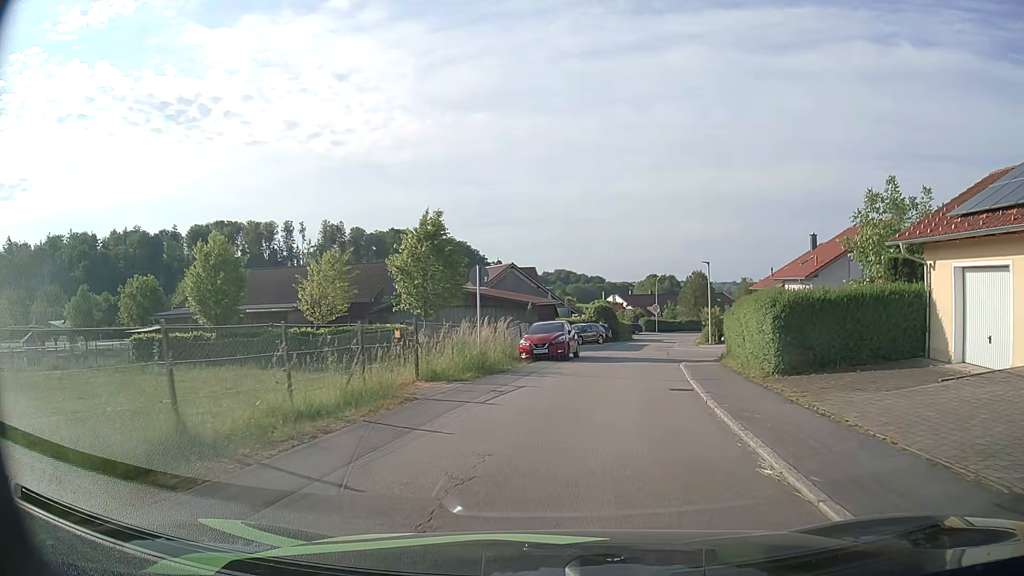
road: residential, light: Day
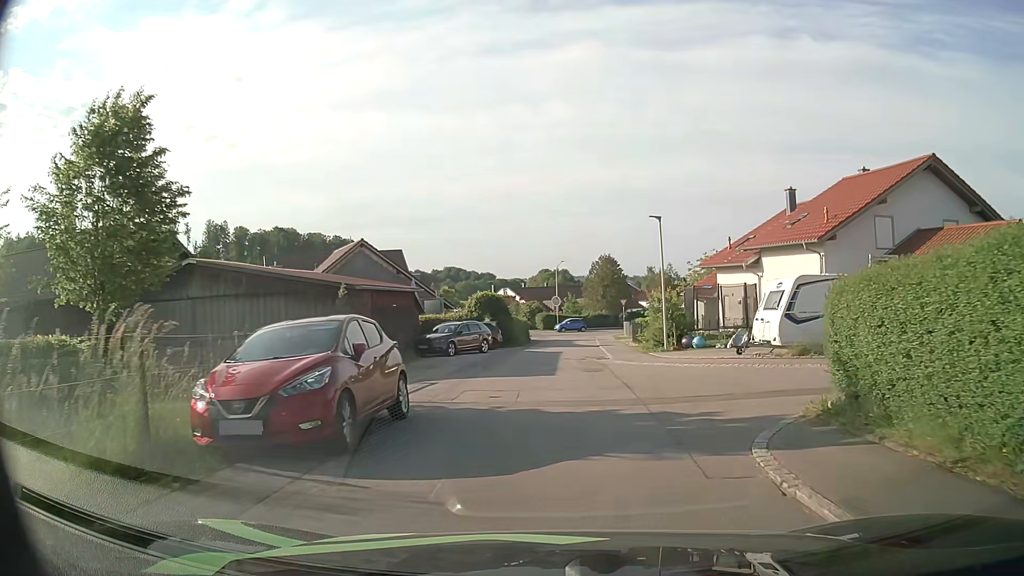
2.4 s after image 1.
(+1.6, +17.0) m; +10°
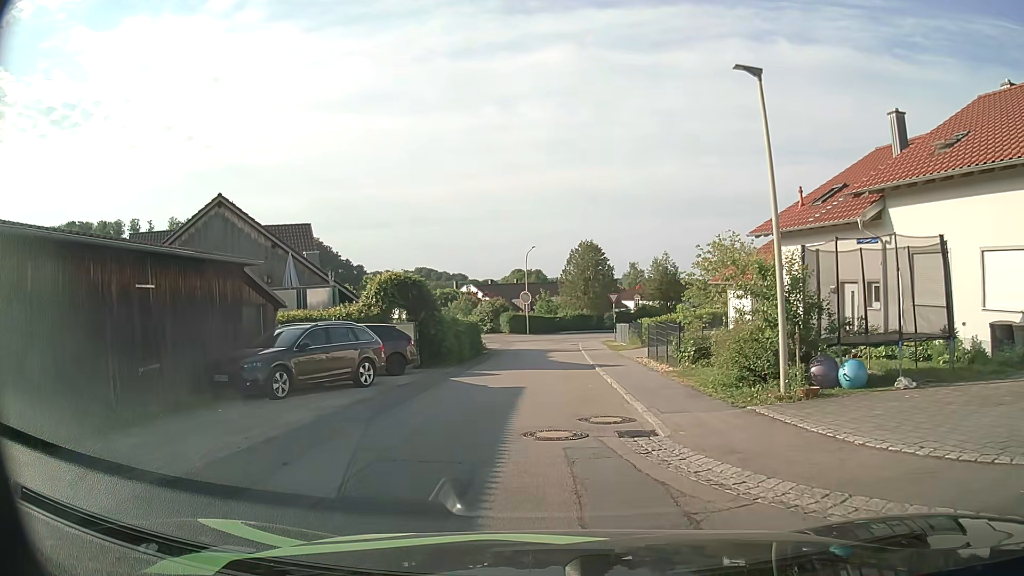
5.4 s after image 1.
(+0.5, +15.9) m; +2°
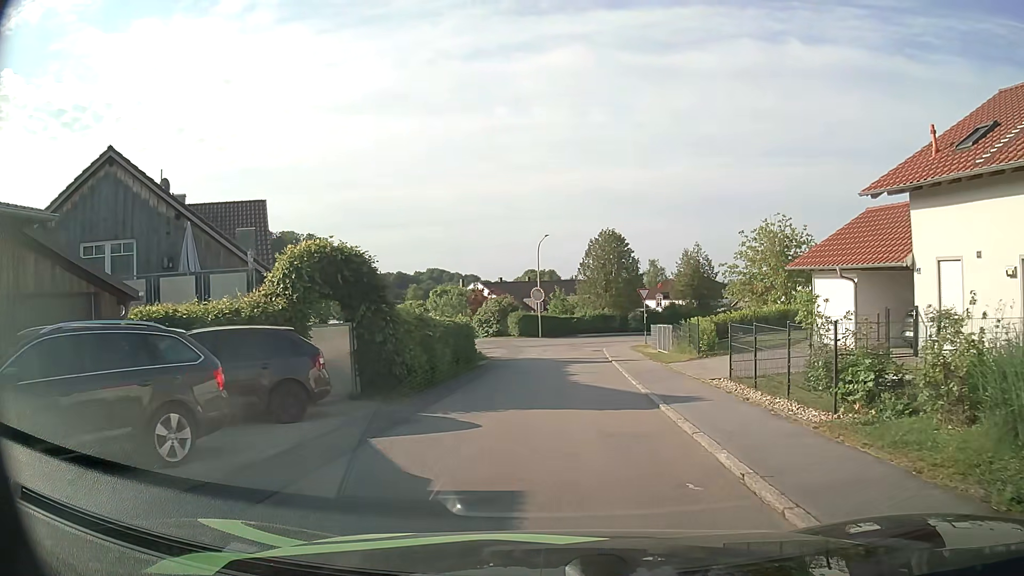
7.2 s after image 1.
(-0.2, +8.9) m; -1°
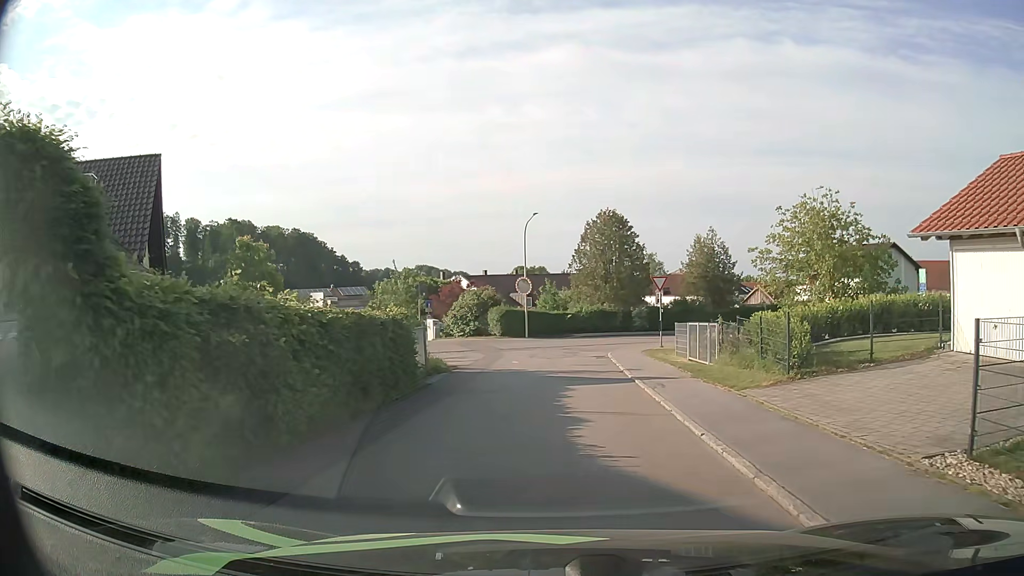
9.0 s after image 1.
(+0.1, +9.2) m; +1°
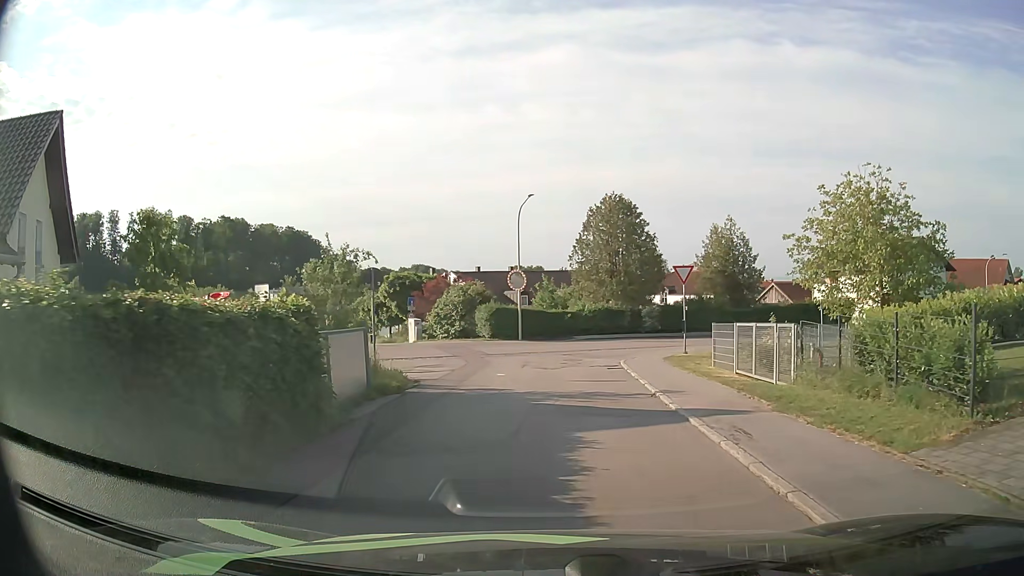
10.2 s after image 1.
(0.0, +6.2) m; 0°
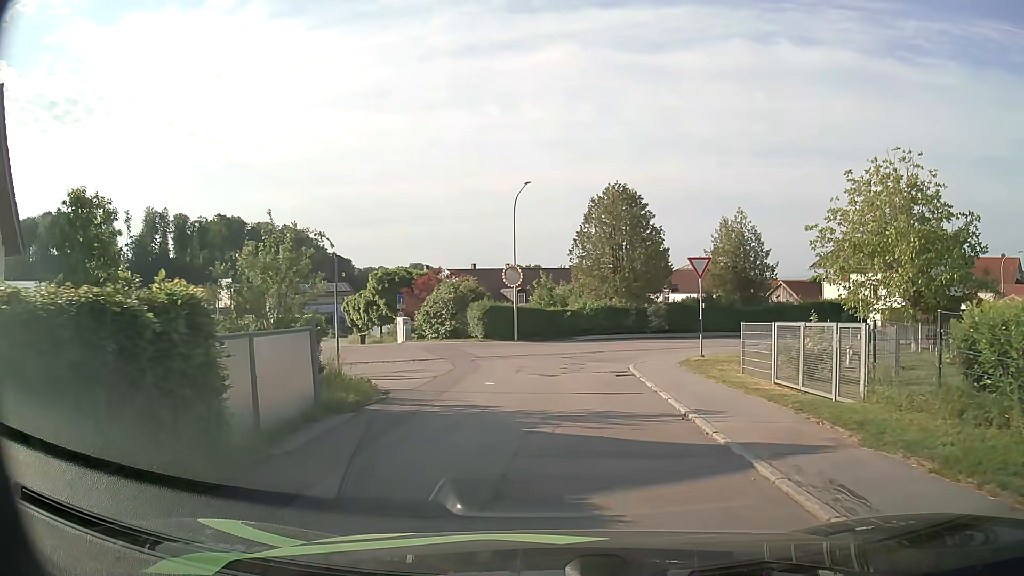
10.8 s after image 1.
(0.0, +3.1) m; 0°
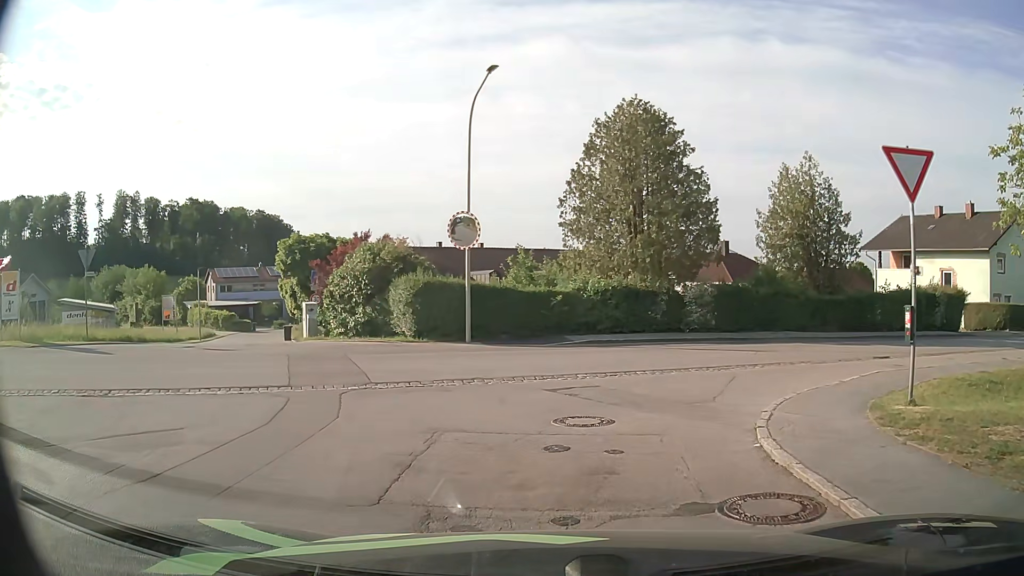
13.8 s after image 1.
(+0.2, +14.5) m; +1°
